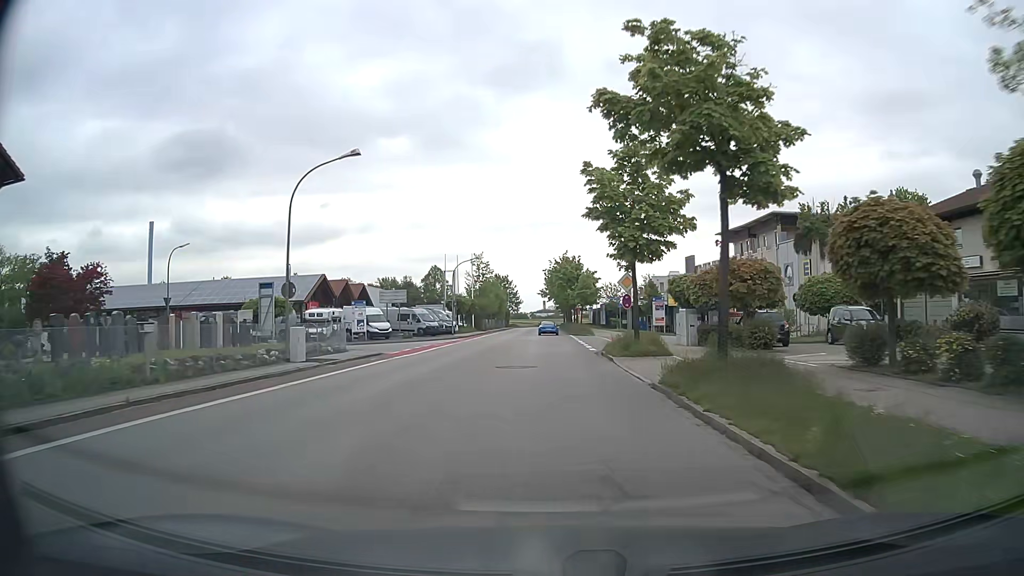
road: tertiary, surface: asphalt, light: Day
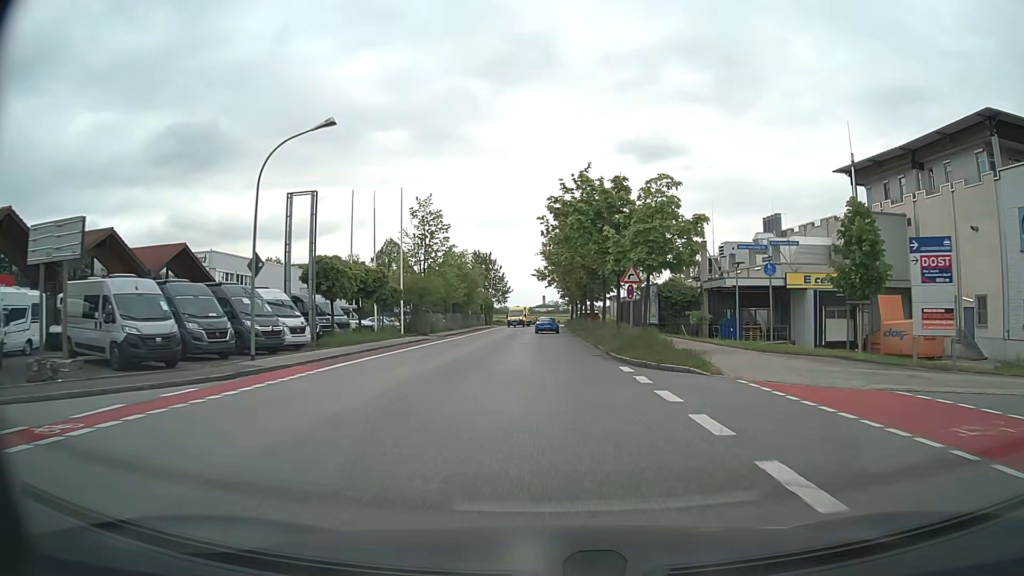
(-0.1, +44.2) m; 0°
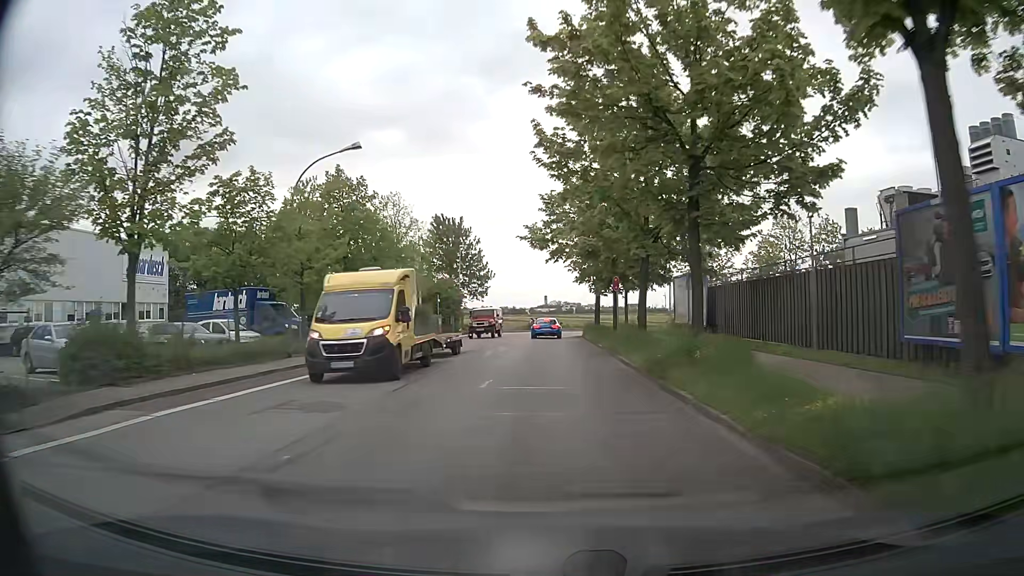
(0.0, +40.6) m; 0°
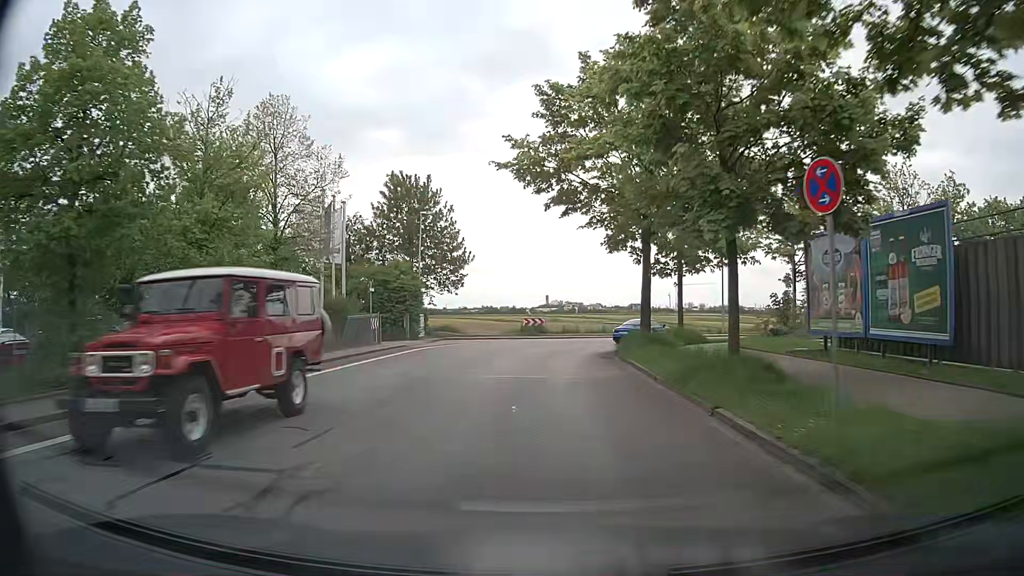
(0.0, +21.3) m; 0°
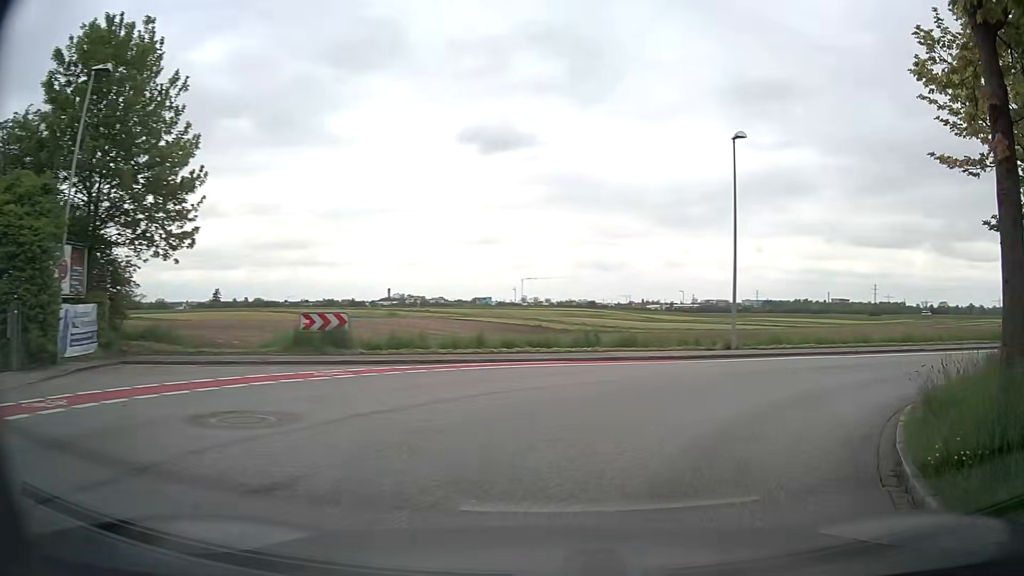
(+0.8, +27.1) m; +14°
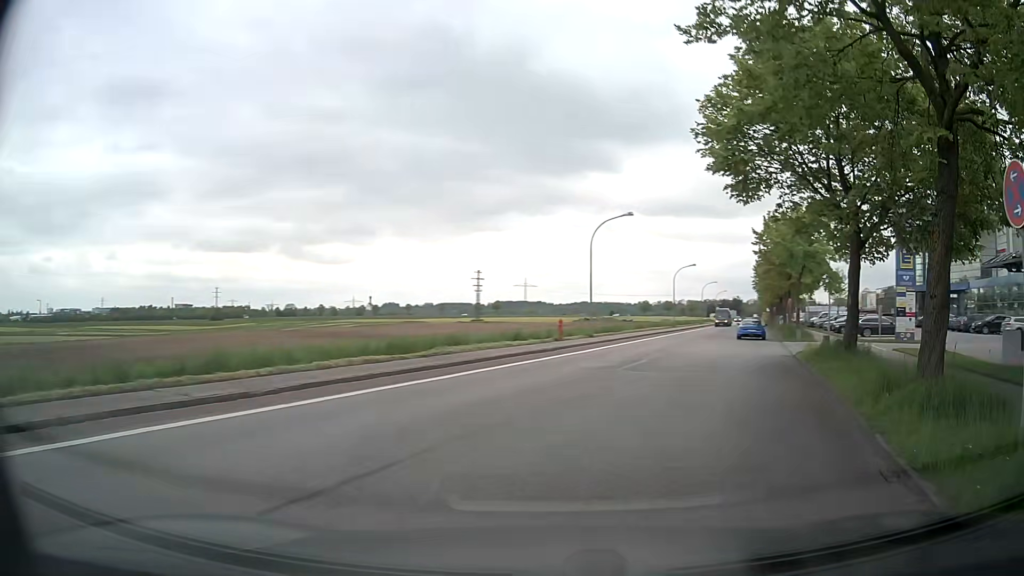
(+8.1, +15.2) m; +56°
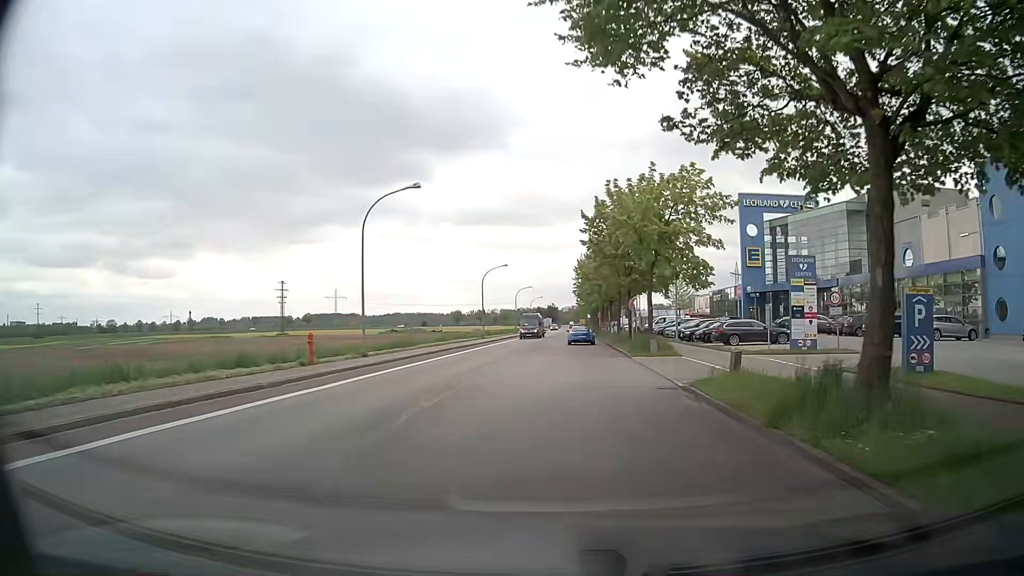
(+2.0, +11.1) m; +16°
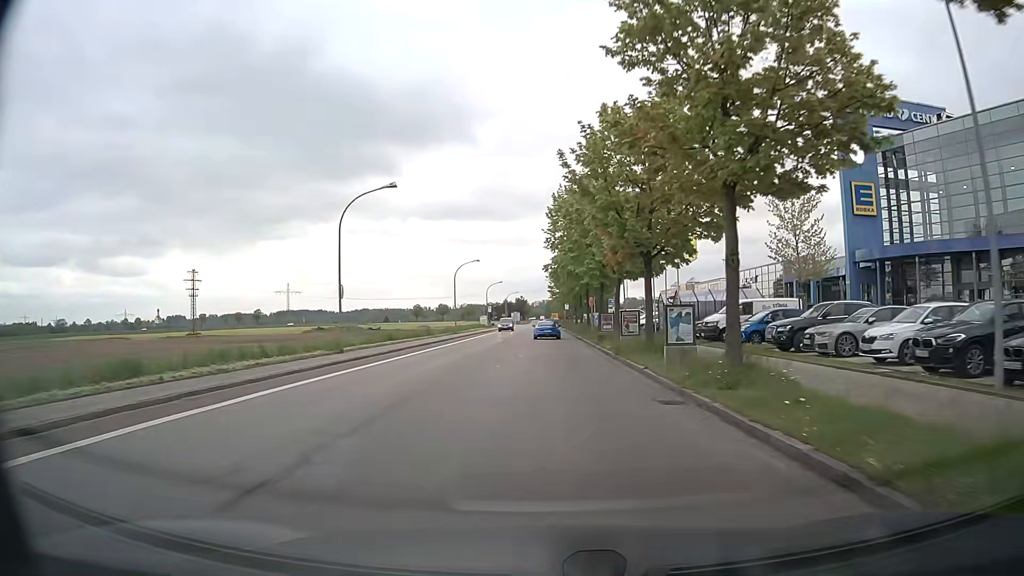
(+1.0, +38.6) m; +2°
(0, +10) (0, +20) (0, +30) (0, +40) (0, +50) (0, +60) (0, +70) (0, +80) (0, +90) (0, +100) m
